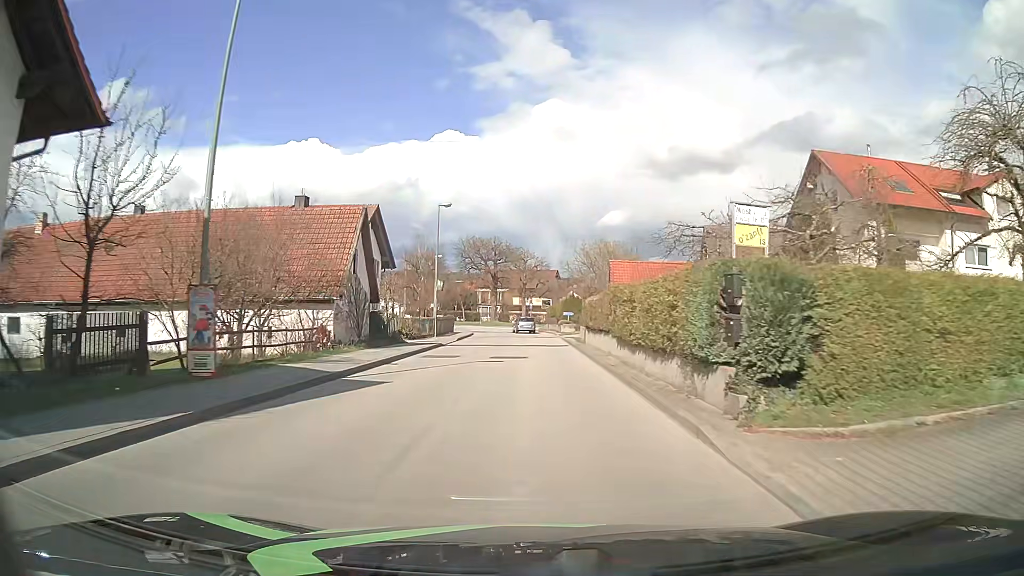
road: unclassified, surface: asphalt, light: Day
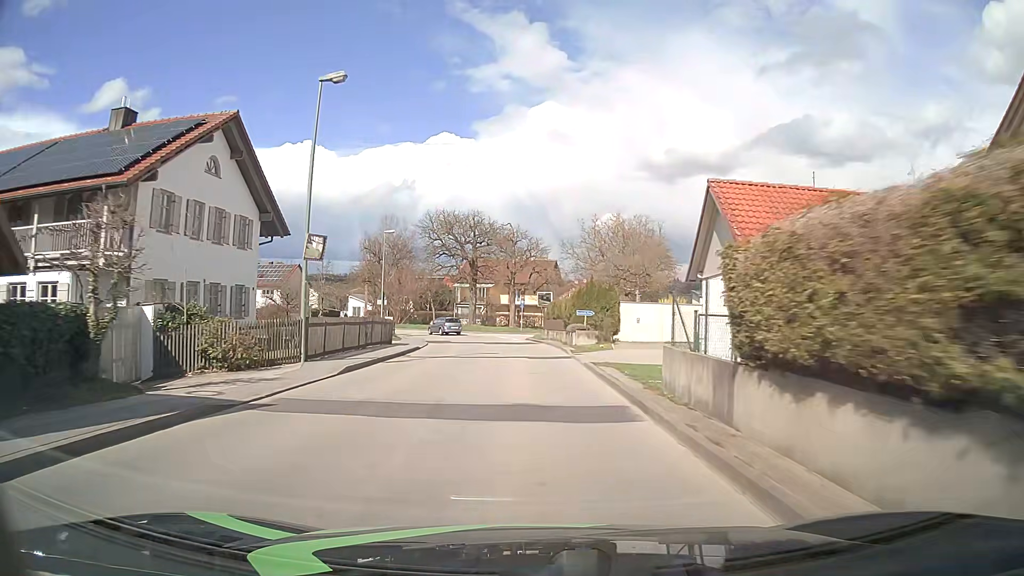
(+0.2, +23.0) m; +1°
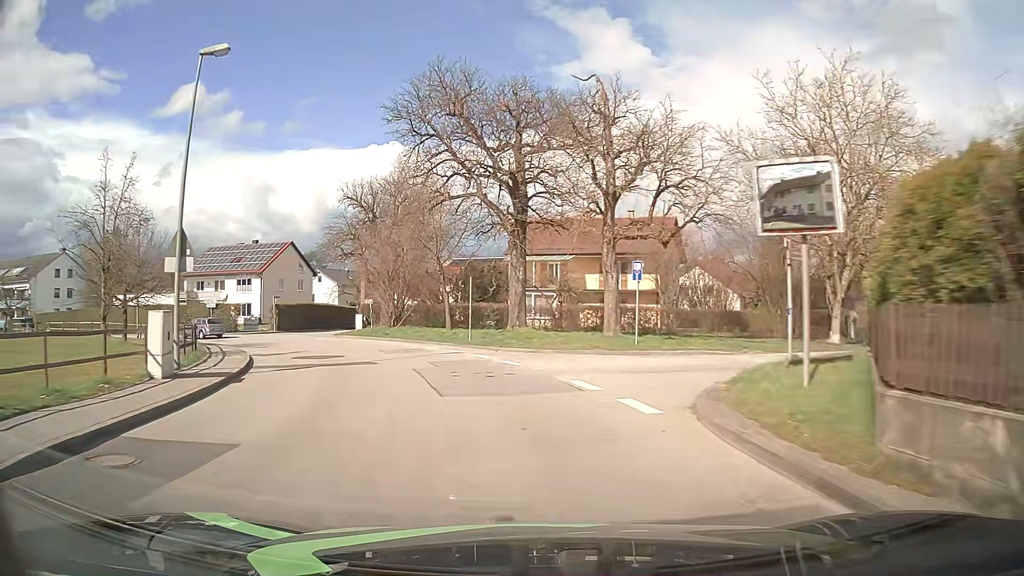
(-1.2, +37.4) m; -7°
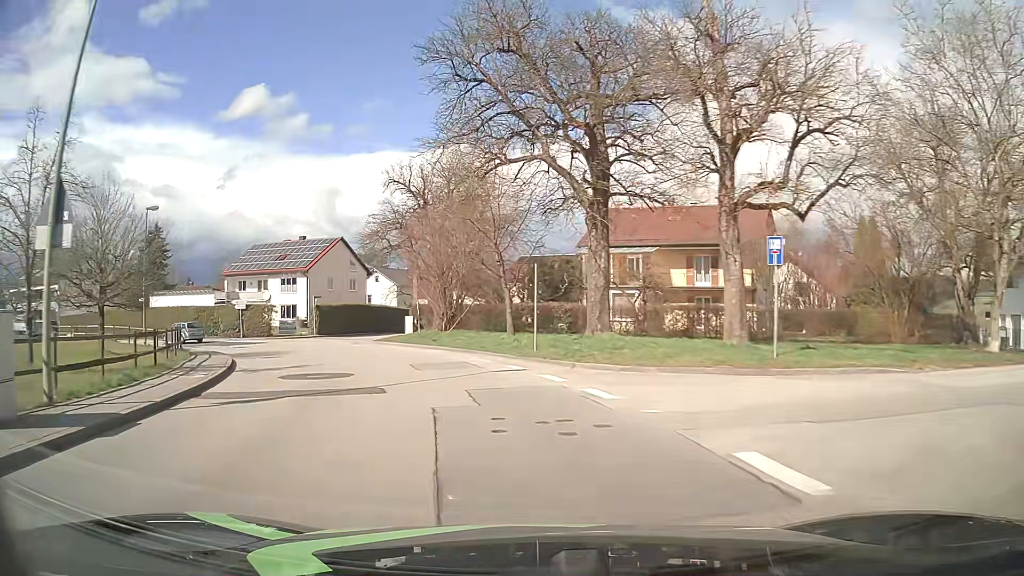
(-0.4, +7.1) m; -6°
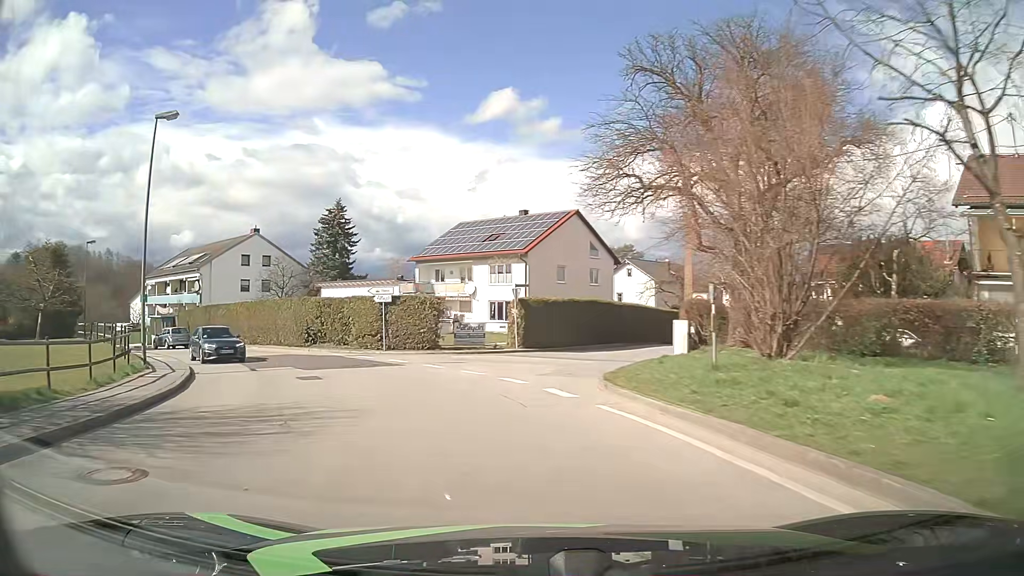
(-3.8, +20.5) m; -22°
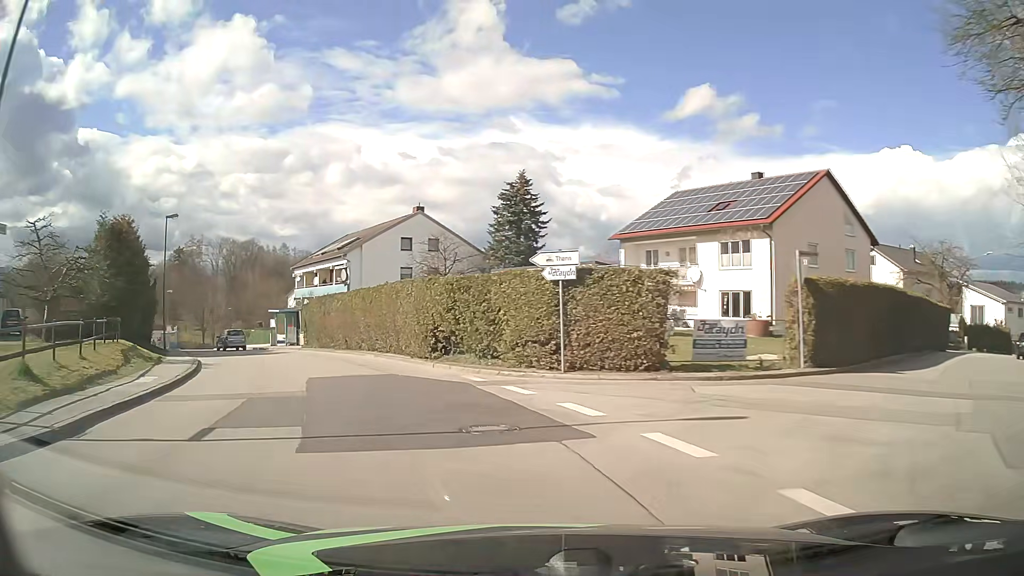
(-2.0, +13.7) m; -17°
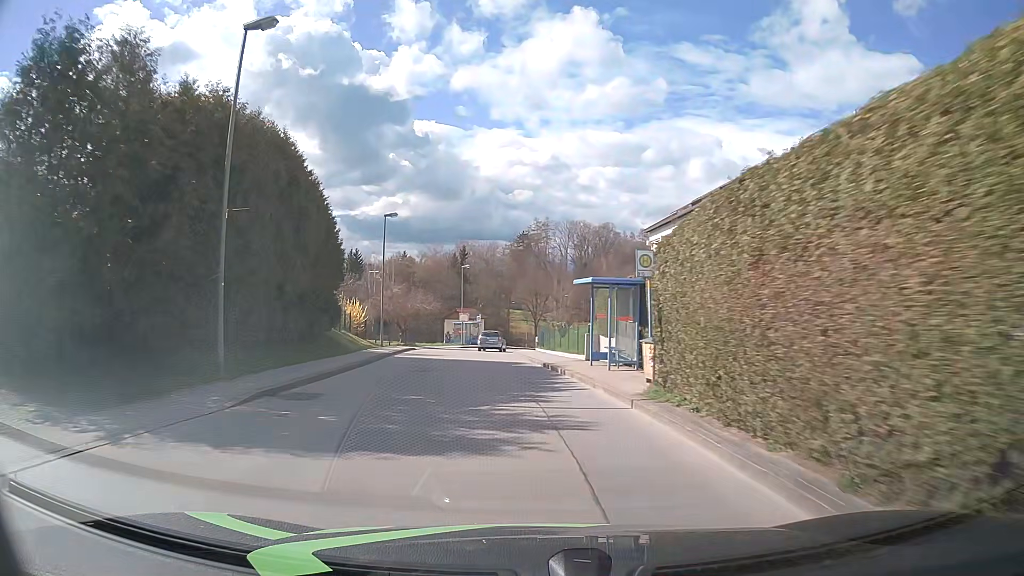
(-8.6, +26.3) m; -32°
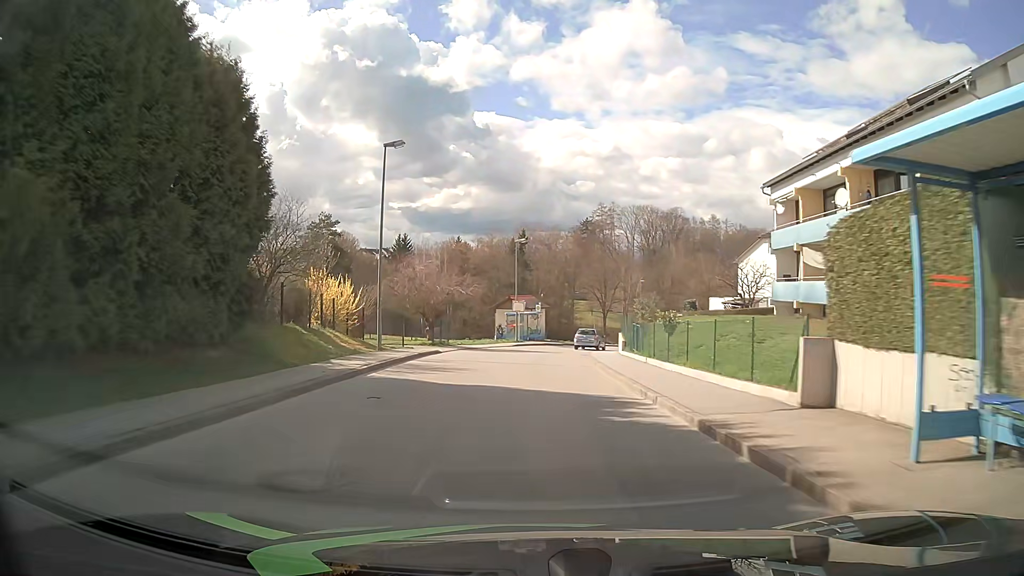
(-0.9, +15.1) m; -5°
